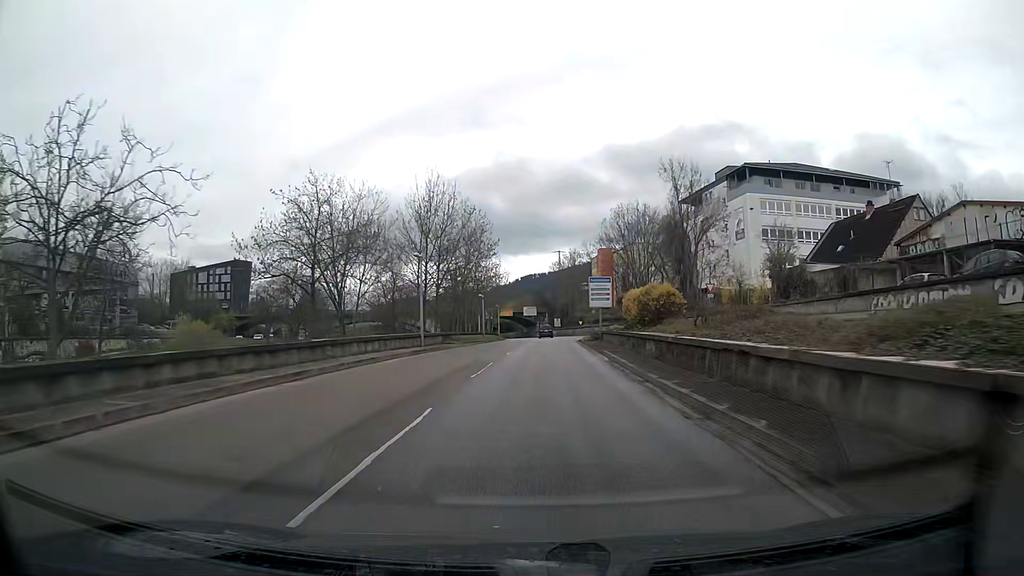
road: trunk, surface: asphalt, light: Day
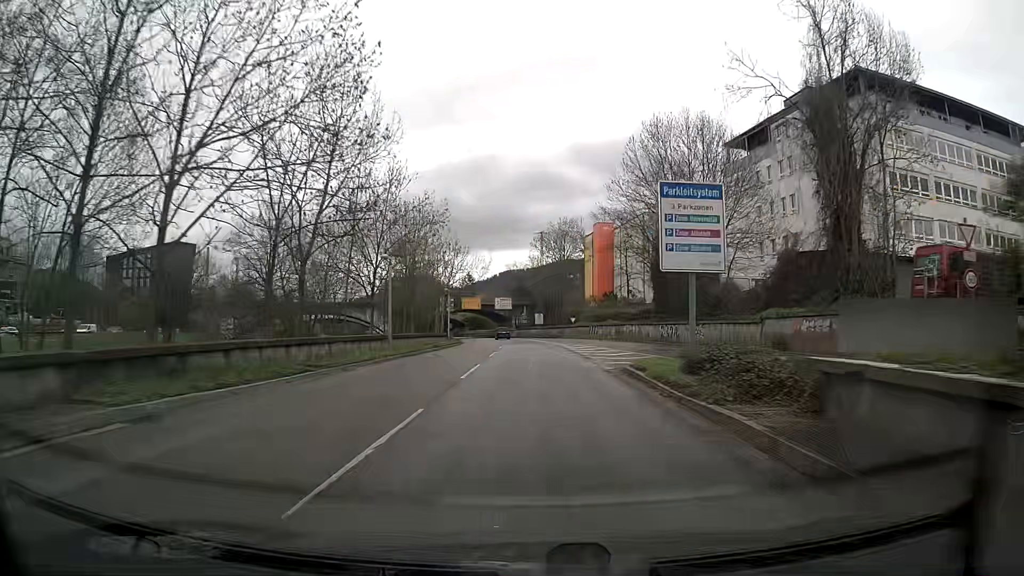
(+0.6, +35.5) m; +2°
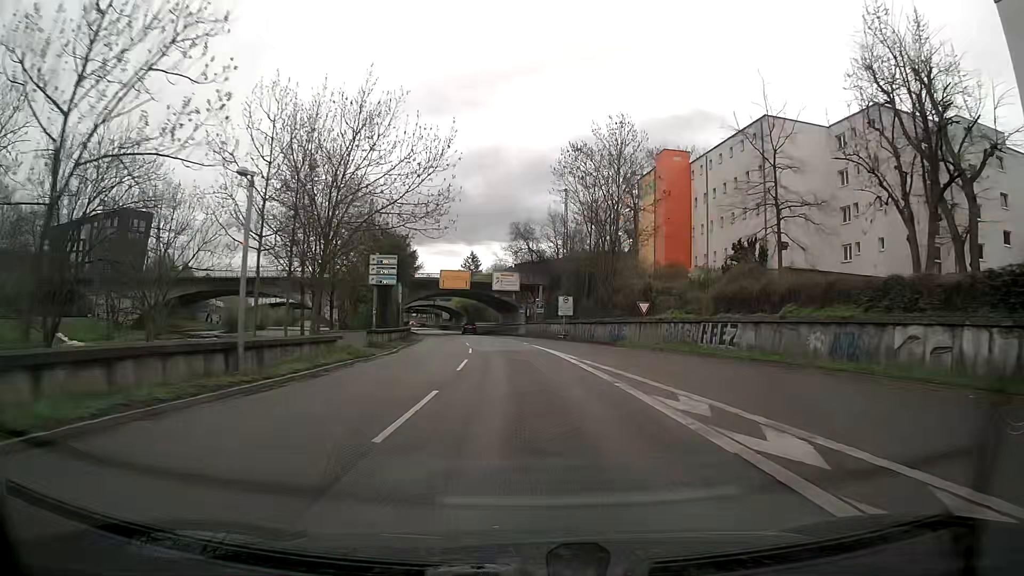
(-0.6, +45.3) m; -1°
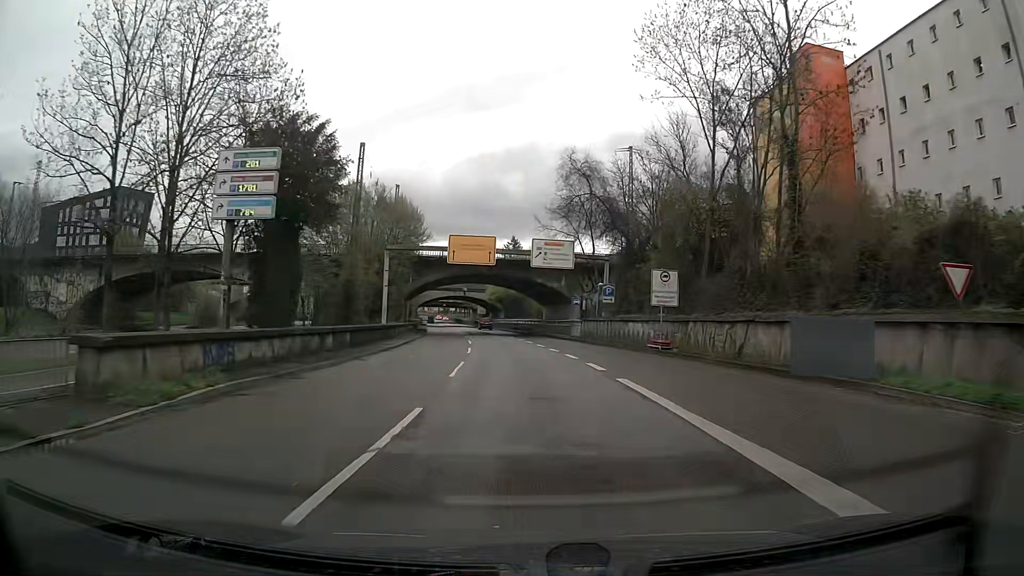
(-0.9, +27.3) m; -4°
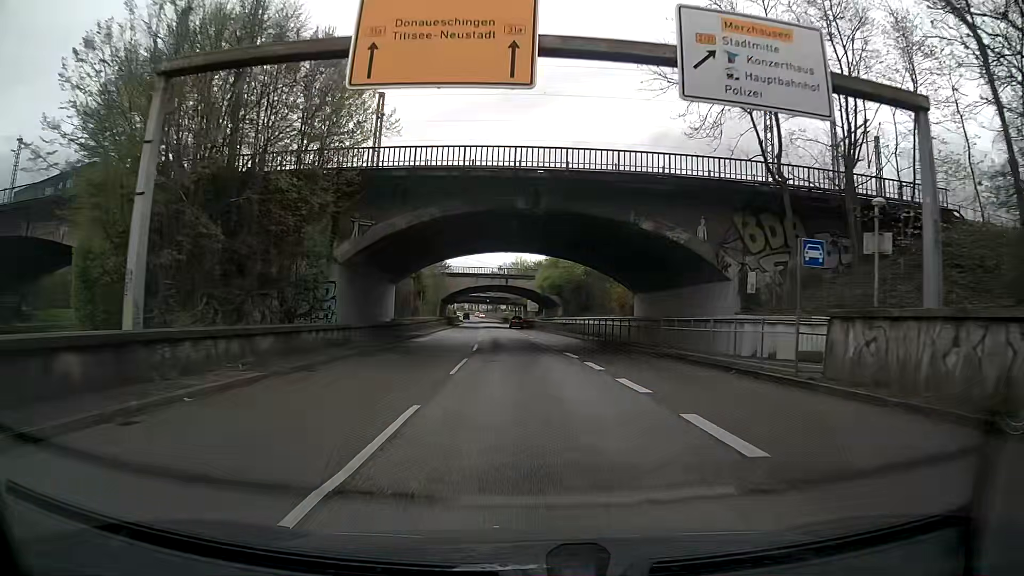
(-1.7, +36.2) m; -5°
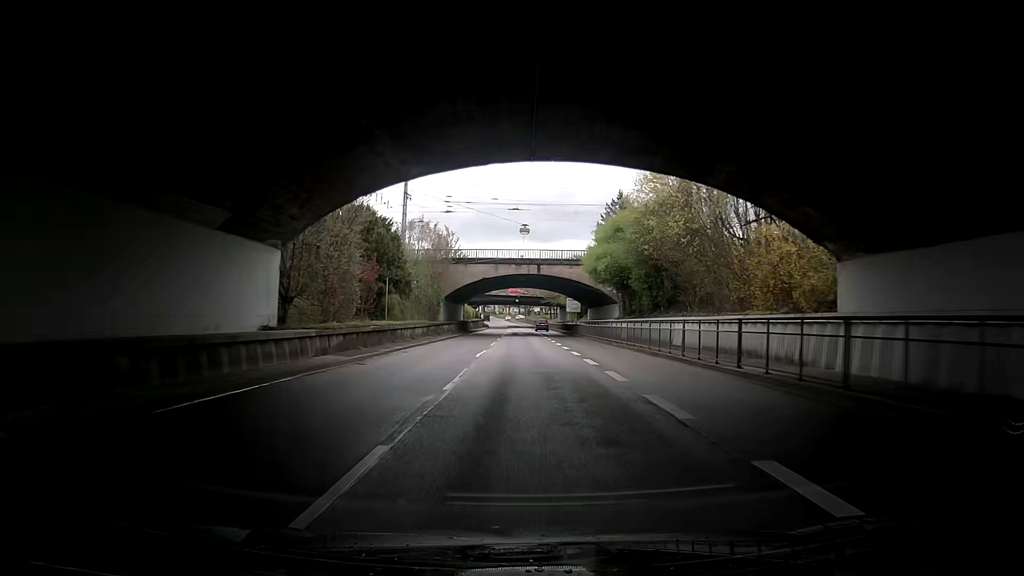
(-0.7, +27.1) m; -3°
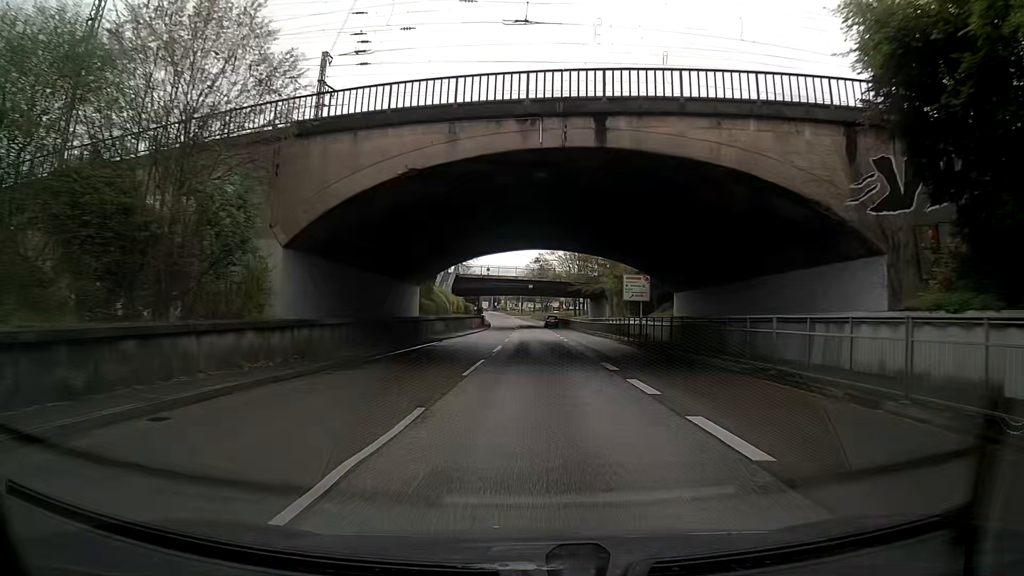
(-1.8, +45.0) m; -2°
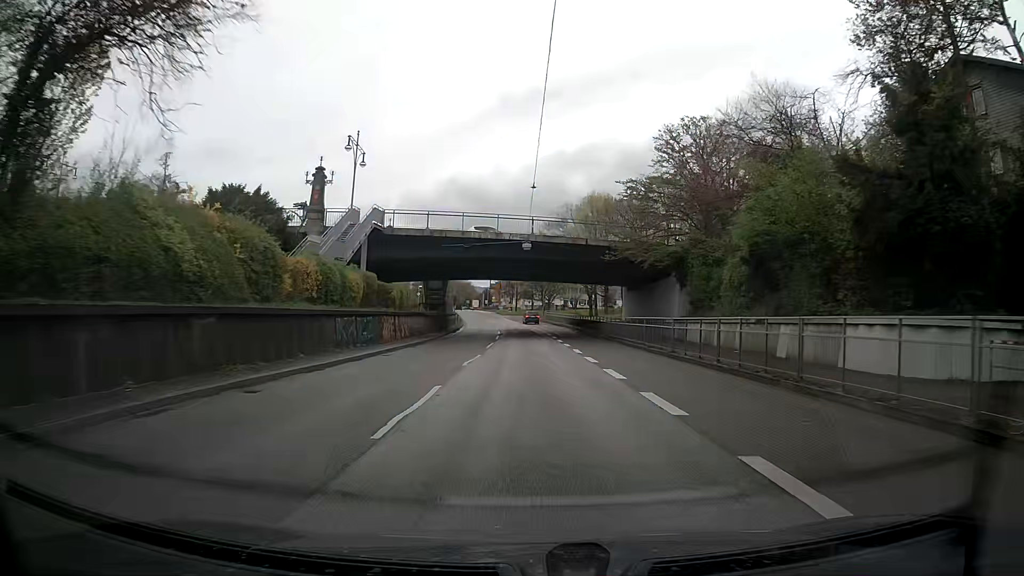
(+0.6, +44.8) m; 0°
(0, +10) (0, +20) (0, +30) (0, +40) (0, +50) (0, +60) (0, +70) (-1, +80) (-1, +90) (-2, +100) m
